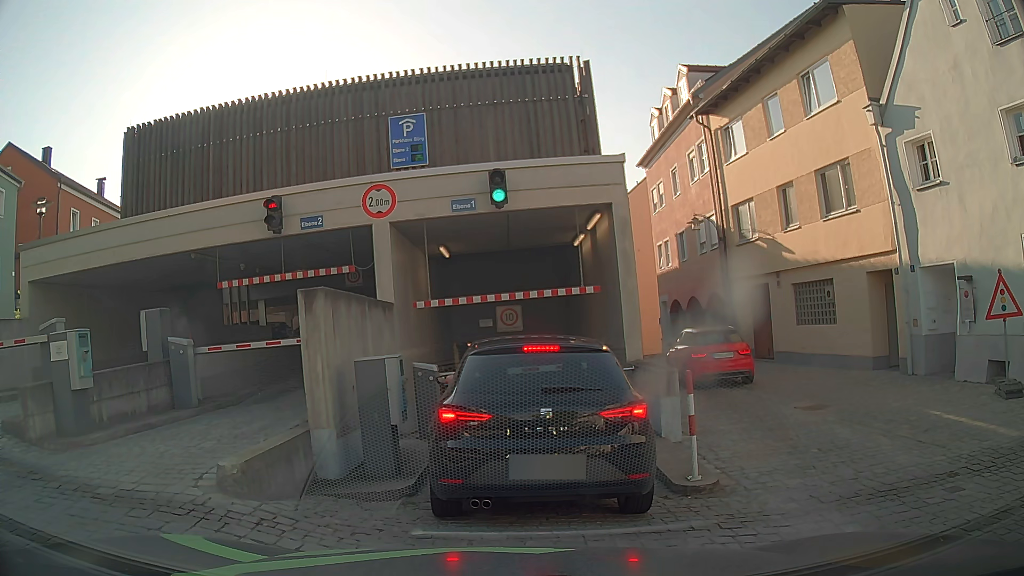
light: Day
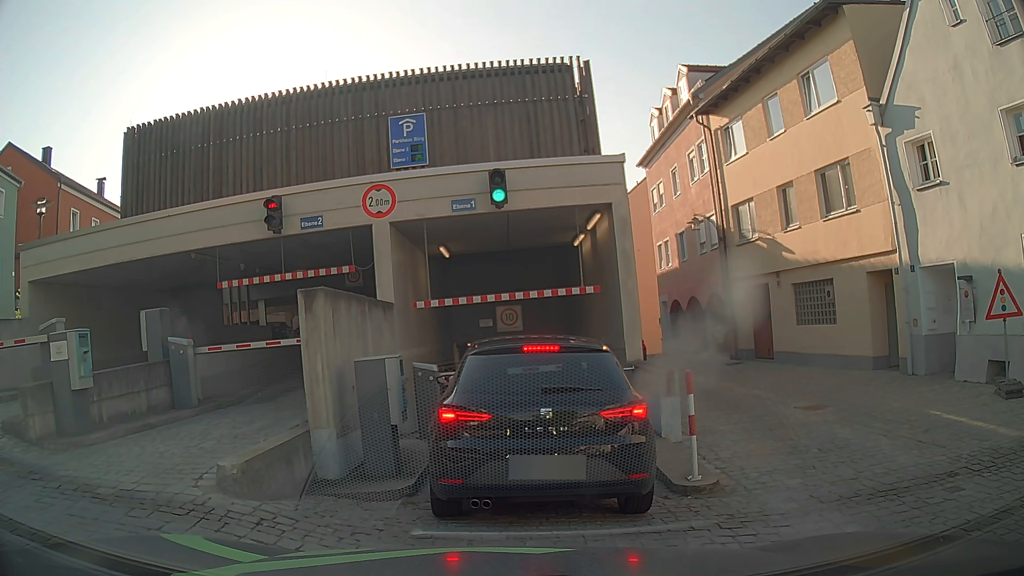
(0.0, 0.0) m; 0°
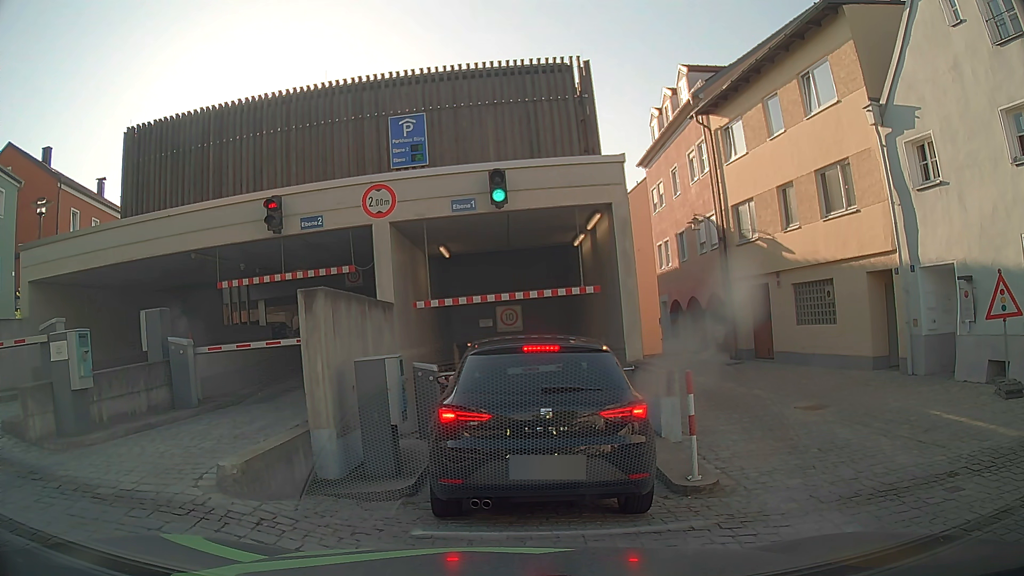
(0.0, 0.0) m; 0°
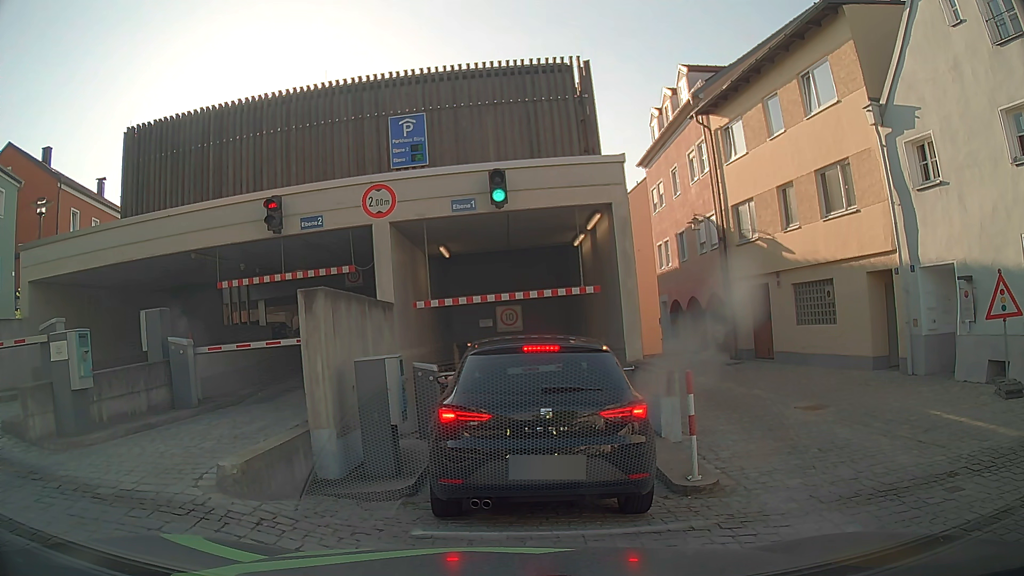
(0.0, 0.0) m; 0°
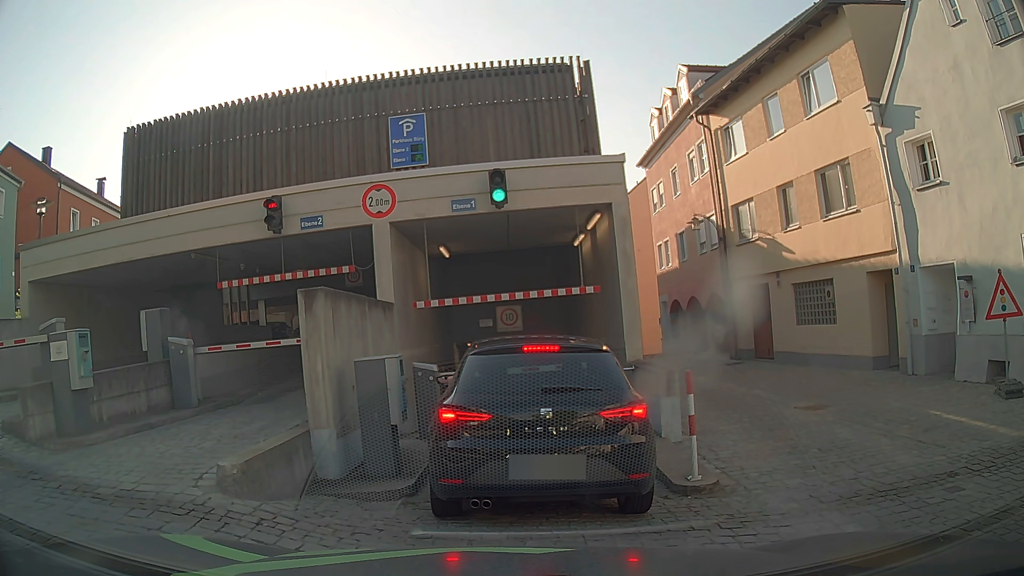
(0.0, 0.0) m; 0°
